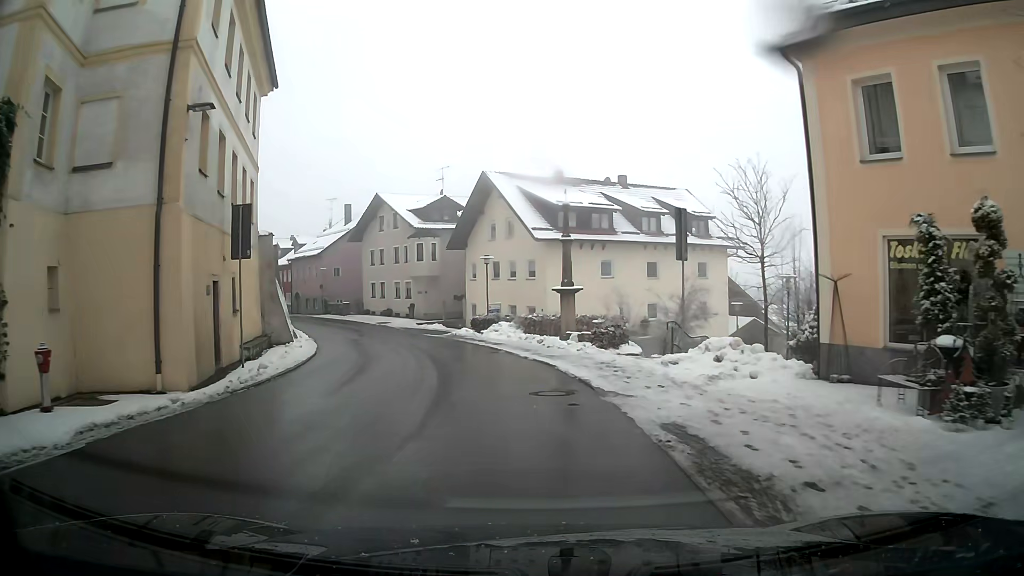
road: primary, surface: asphalt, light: Day
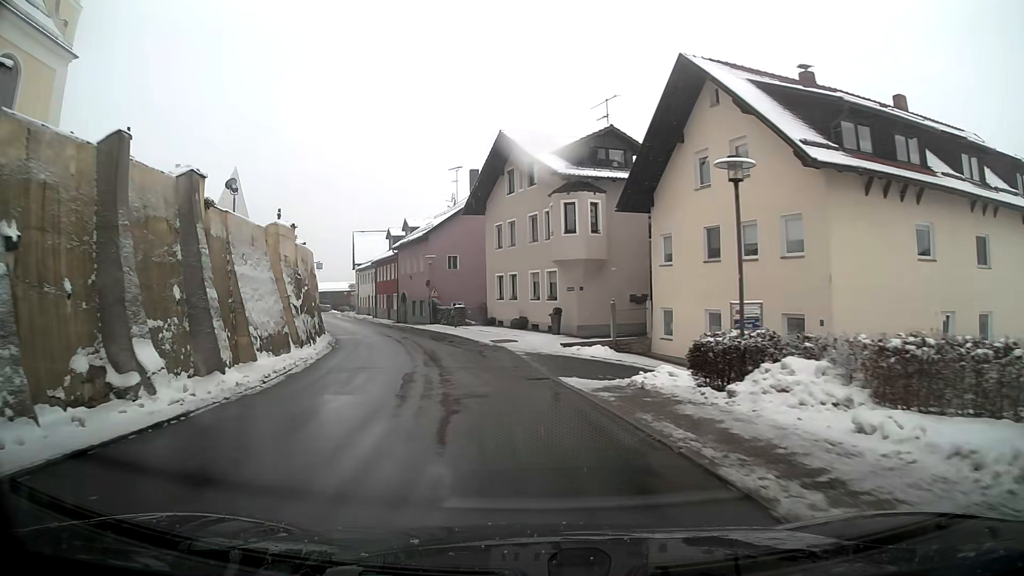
(-2.7, +22.1) m; -15°
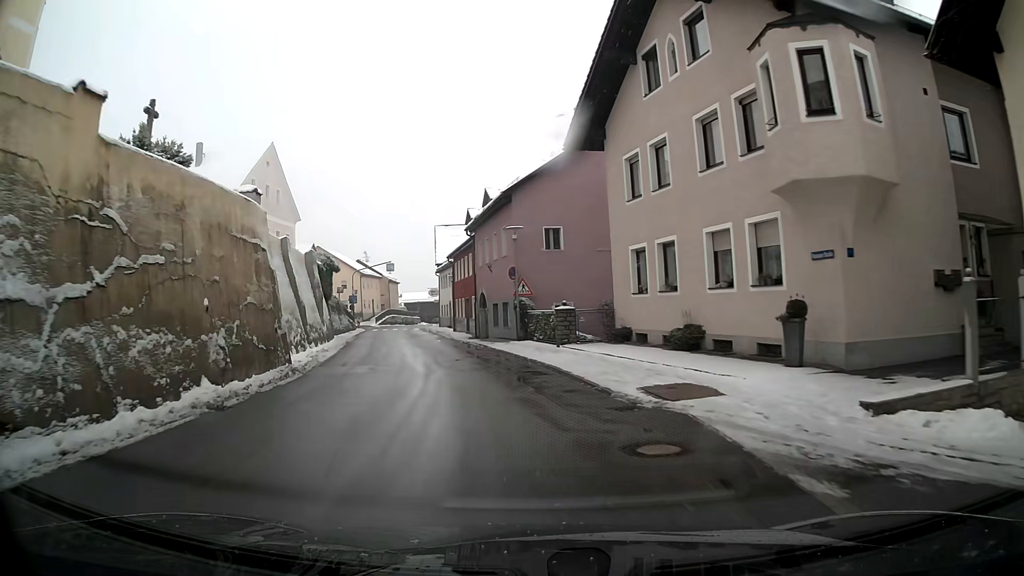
(-1.4, +17.8) m; -10°
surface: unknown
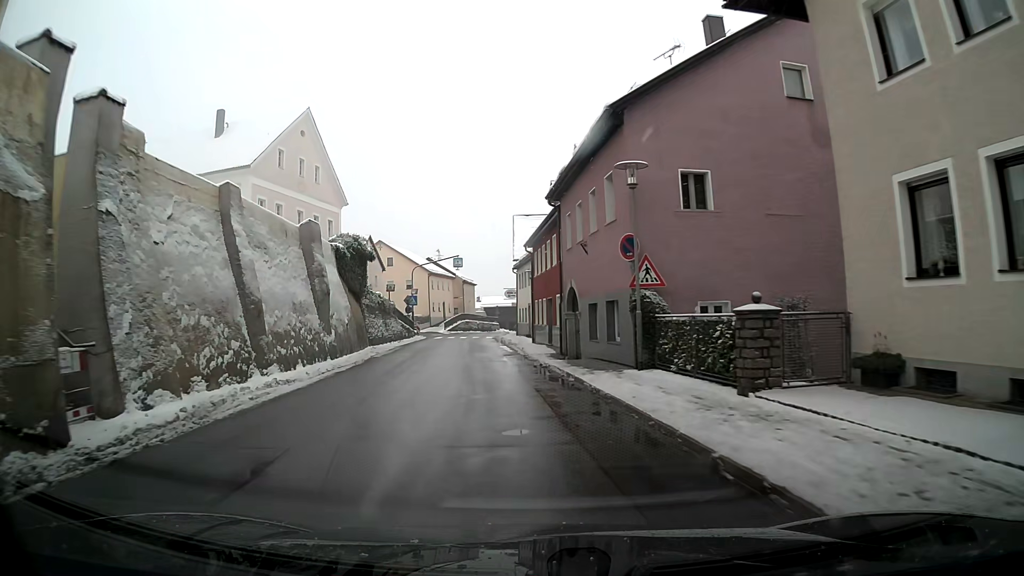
(-0.7, +12.1) m; -7°
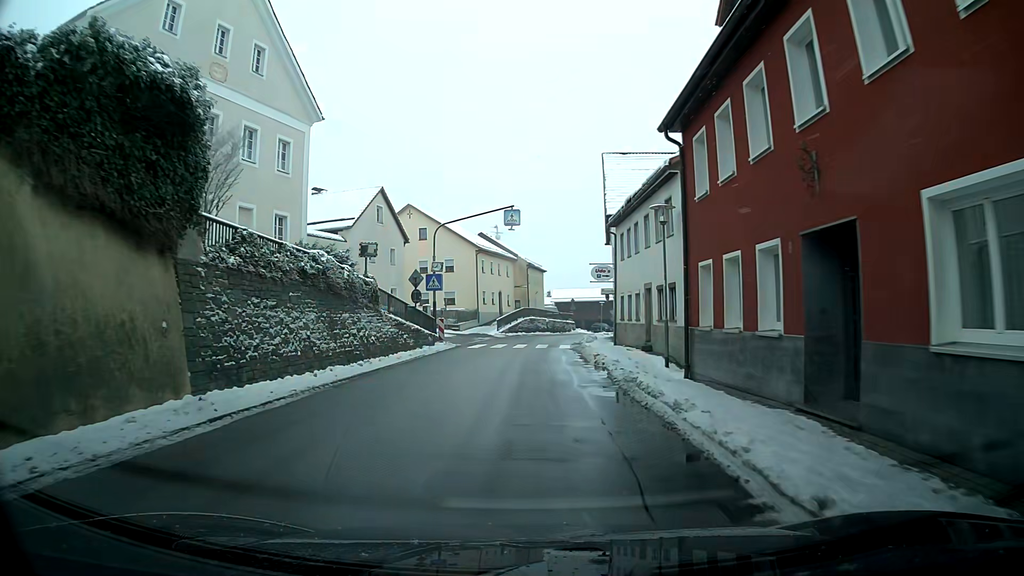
(-1.3, +24.0) m; -4°
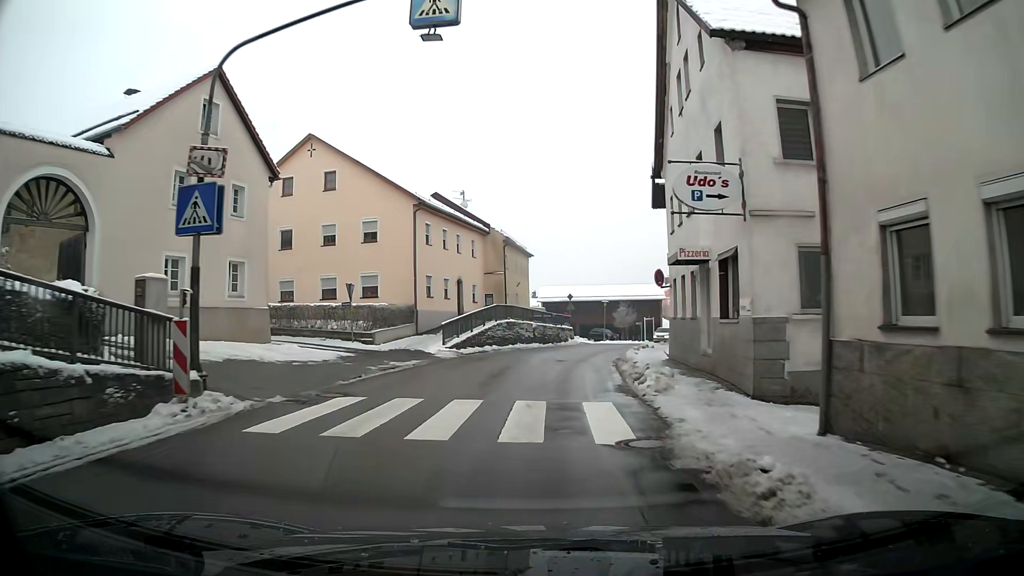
(+0.2, +23.6) m; +2°
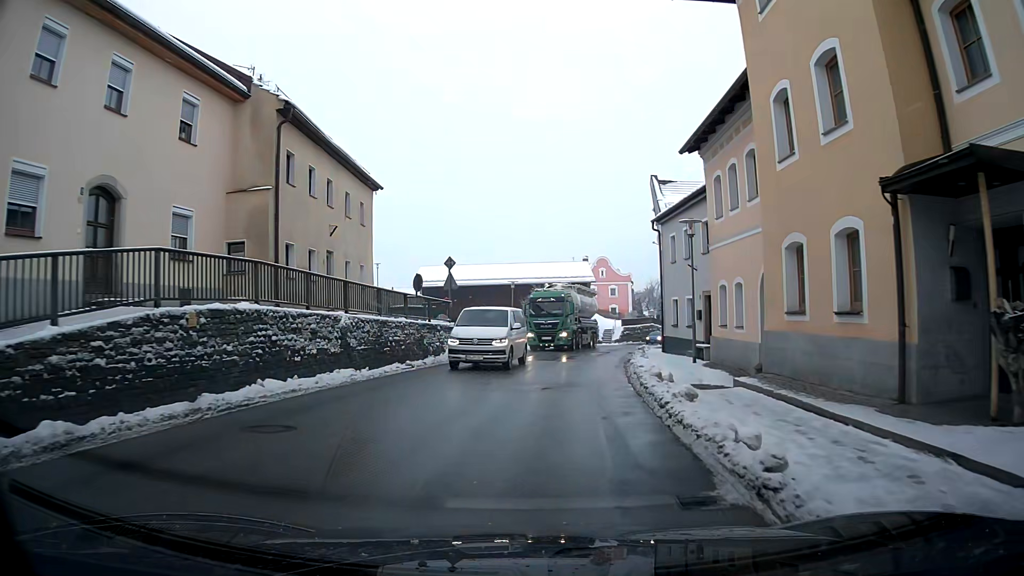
(+2.0, +27.4) m; +9°
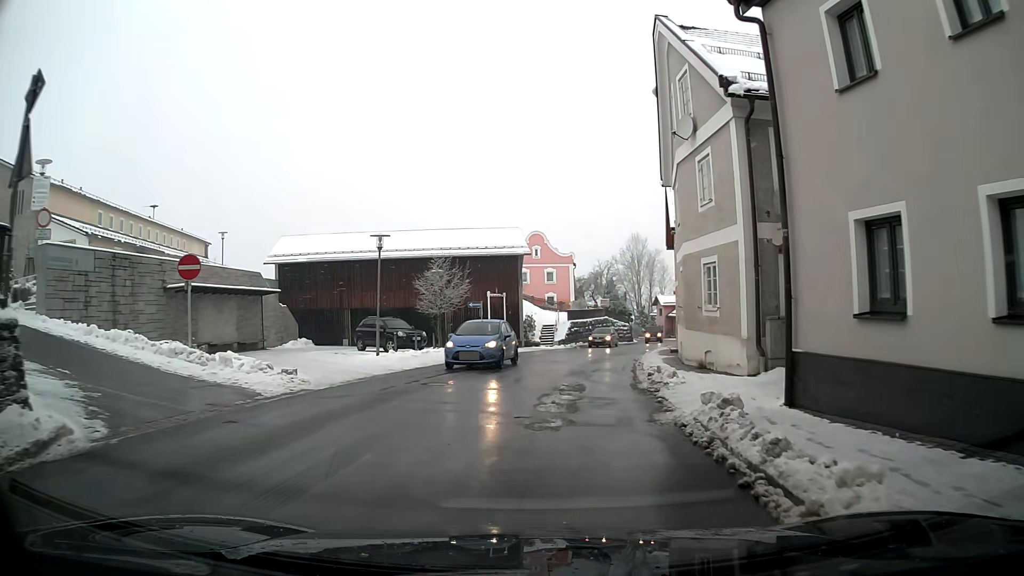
(+1.2, +22.1) m; +6°
(0, +10) (+1, +20) (+3, +30) (+5, +40) (+7, +49) (+10, +59) (+13, +69) (+15, +78) (+16, +88) (+16, +98) m
